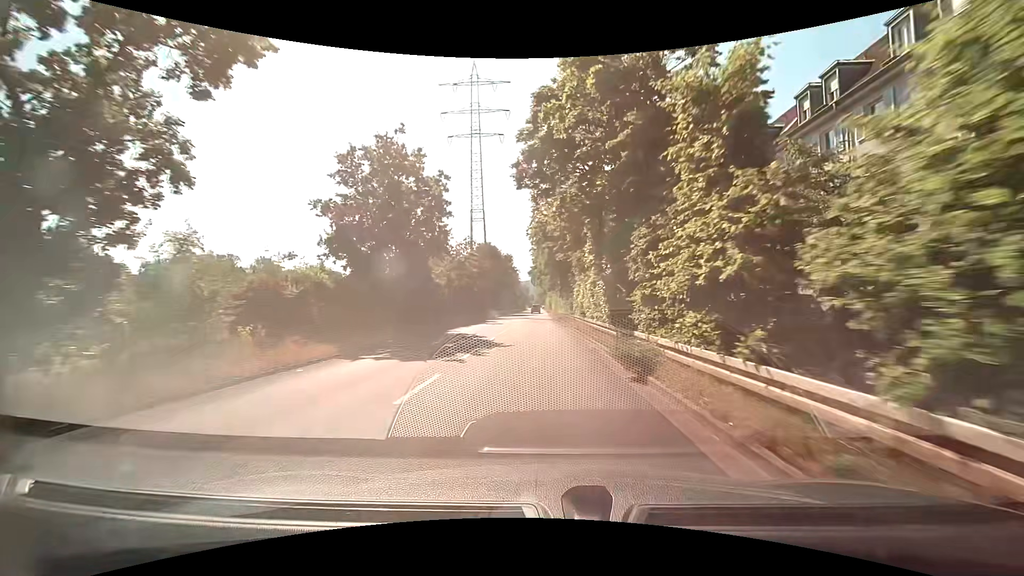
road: trunk_link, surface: asphalt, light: Day
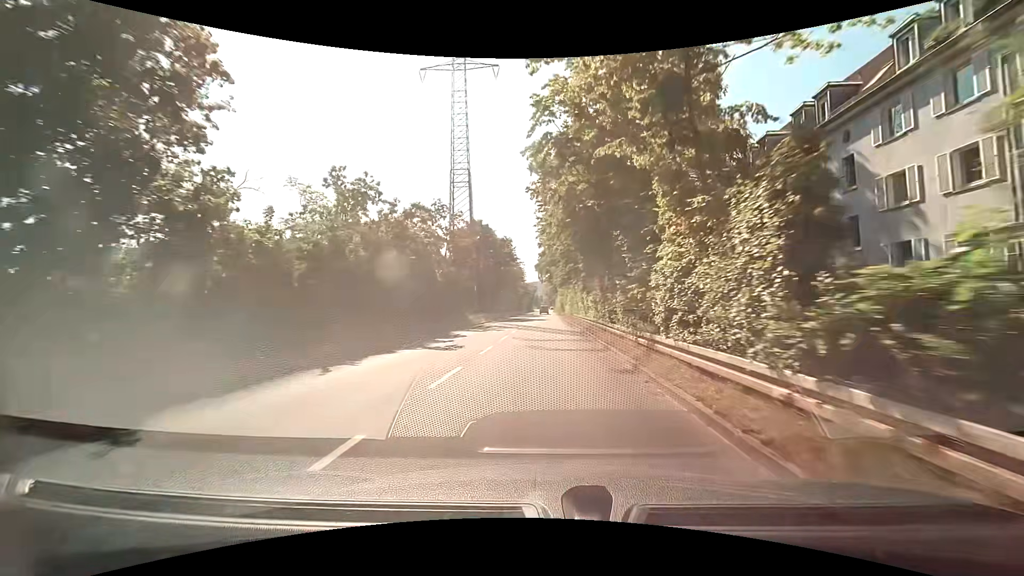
(-0.3, +22.7) m; -1°
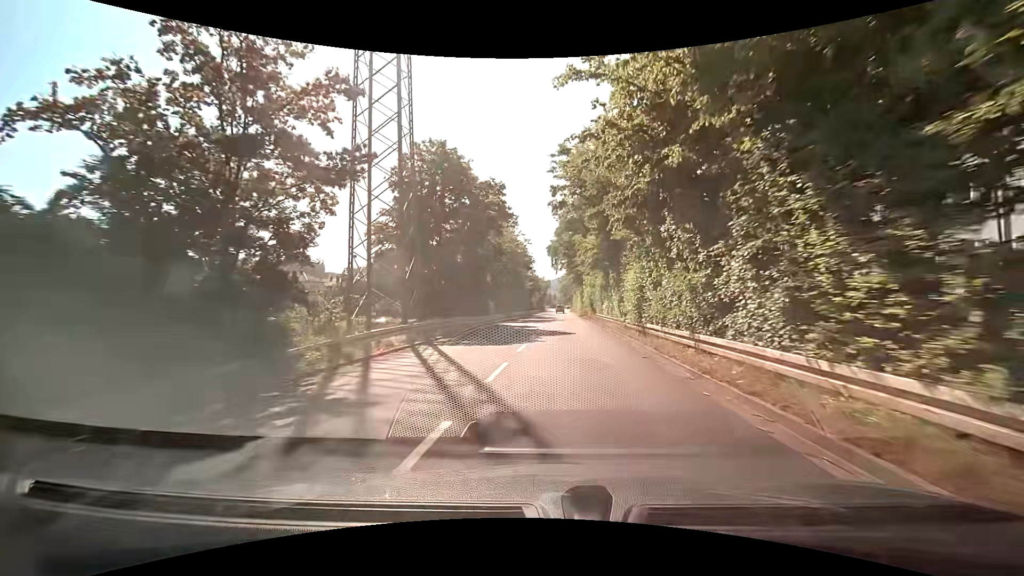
(-0.3, +29.5) m; -1°
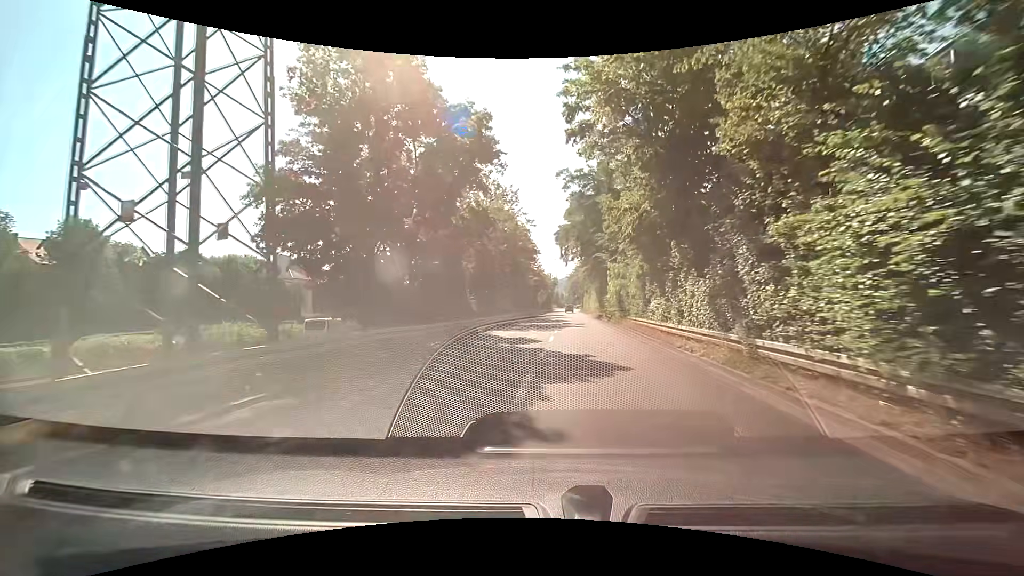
(-0.1, +14.0) m; 0°
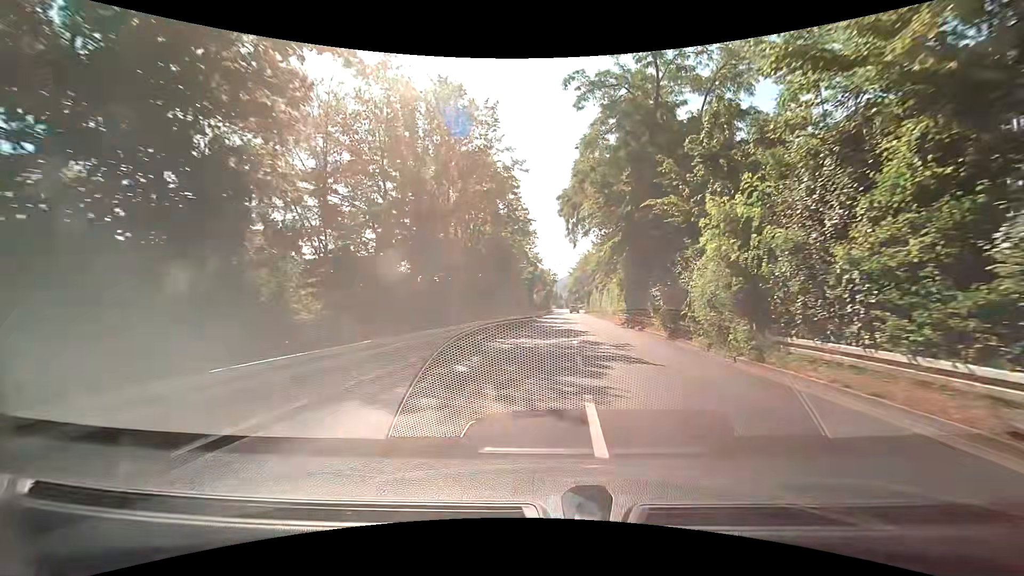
(-0.5, +20.4) m; -1°
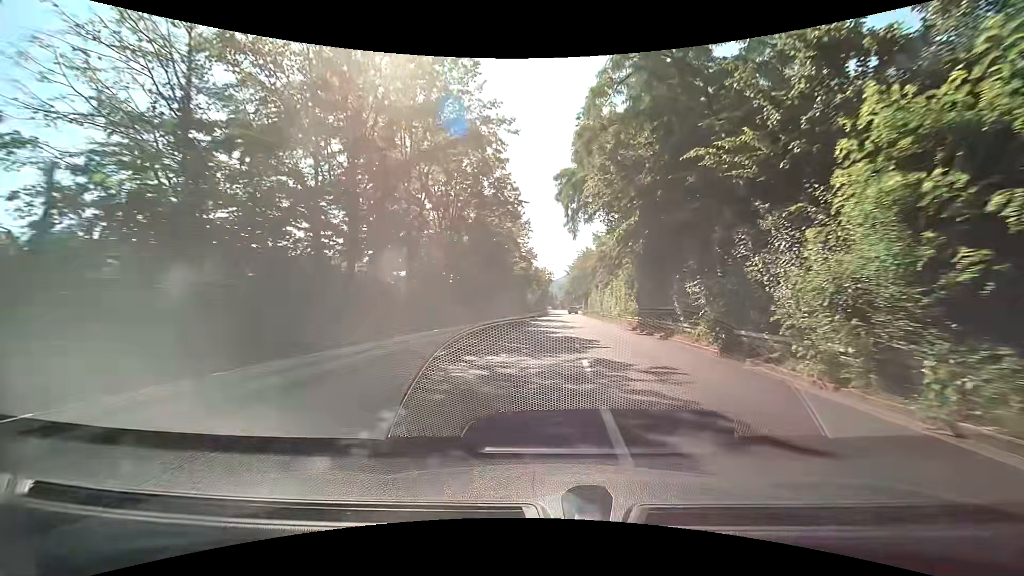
(0.0, +6.7) m; 0°
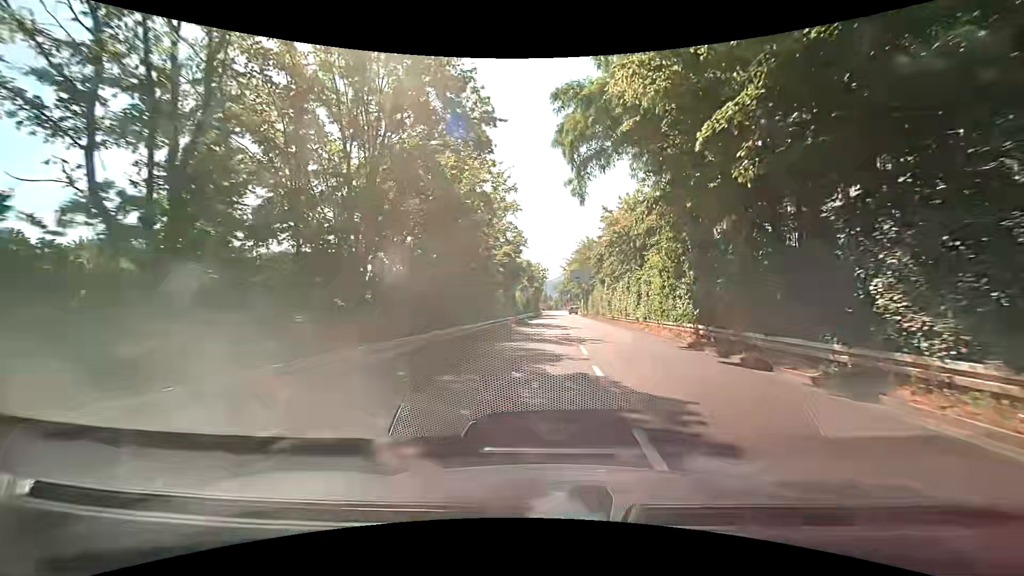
(+0.3, +13.3) m; +1°
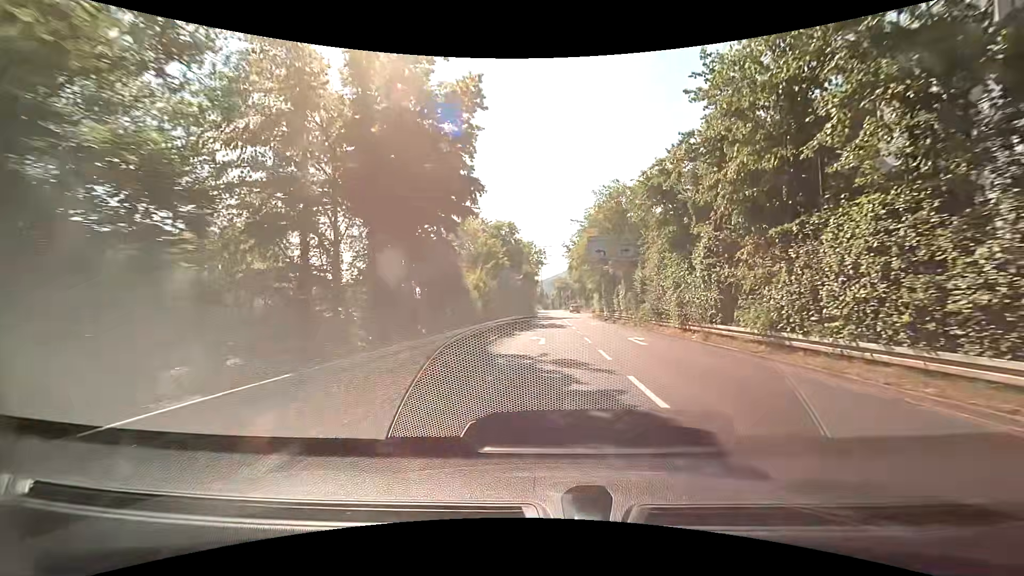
(+0.2, +31.9) m; +1°
(0, +10) (0, +20) (0, +30) (0, +40) (0, +50) (0, +60) (+1, +70) (+2, +80) (+3, +90) (+3, +100) m
